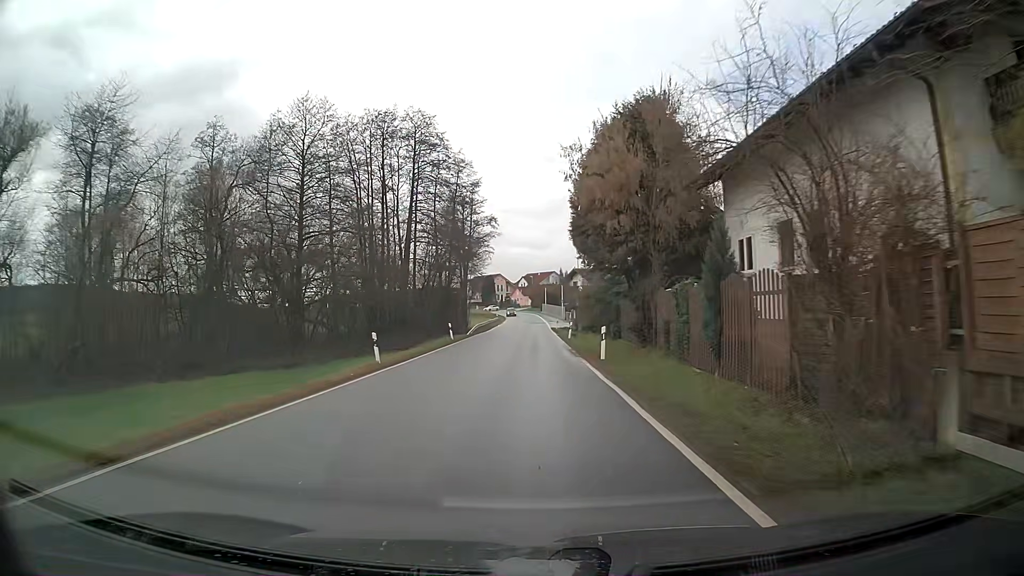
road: secondary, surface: asphalt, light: Day
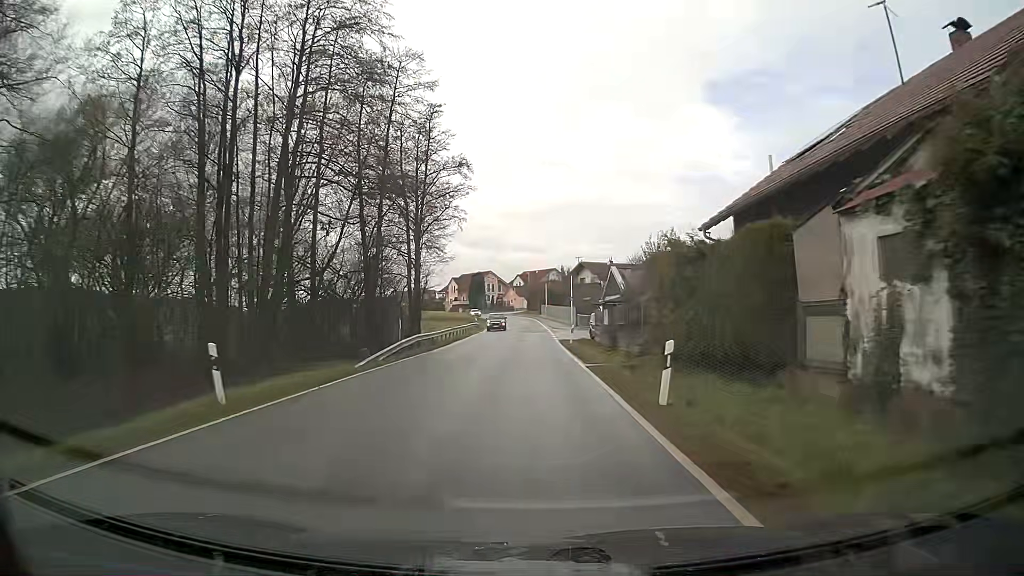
(0.0, +31.5) m; 0°
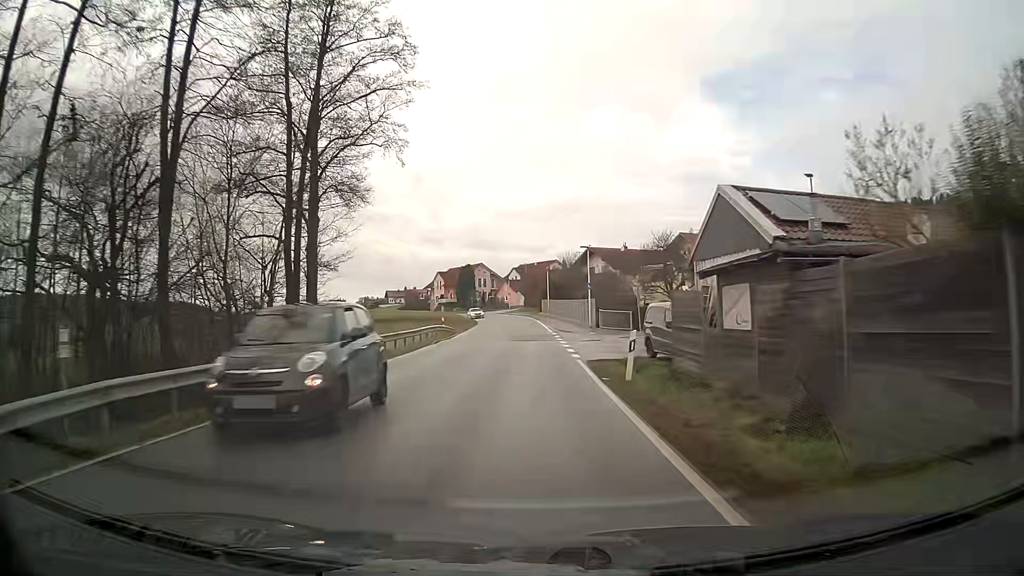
(0.0, +23.5) m; 0°
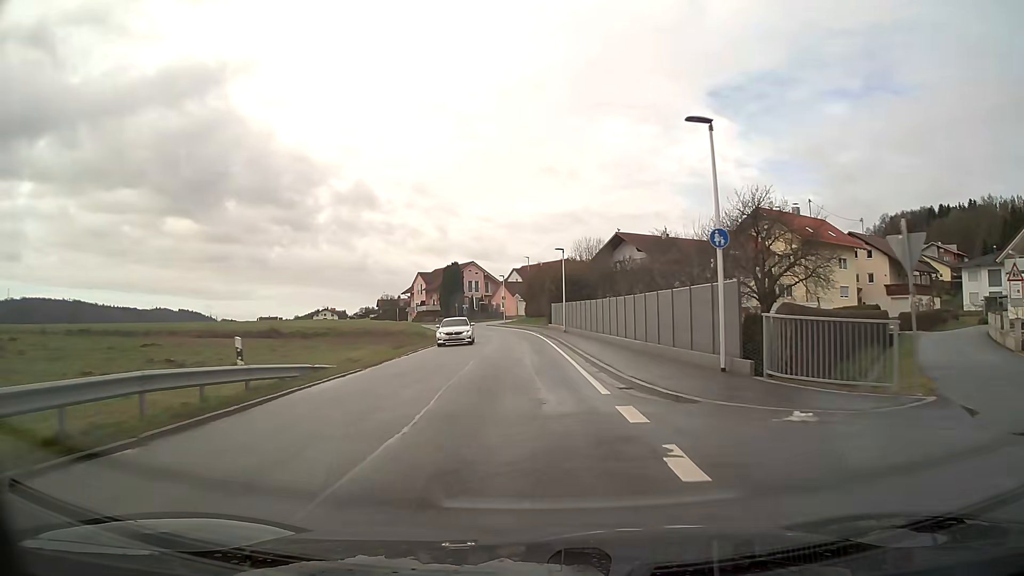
(-0.1, +31.2) m; -1°
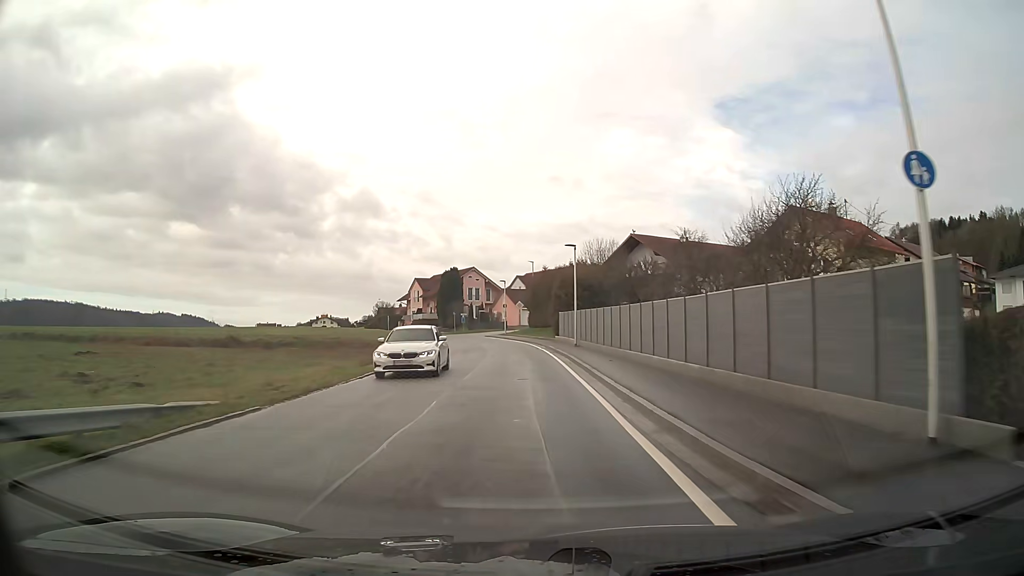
(0.0, +7.7) m; 0°
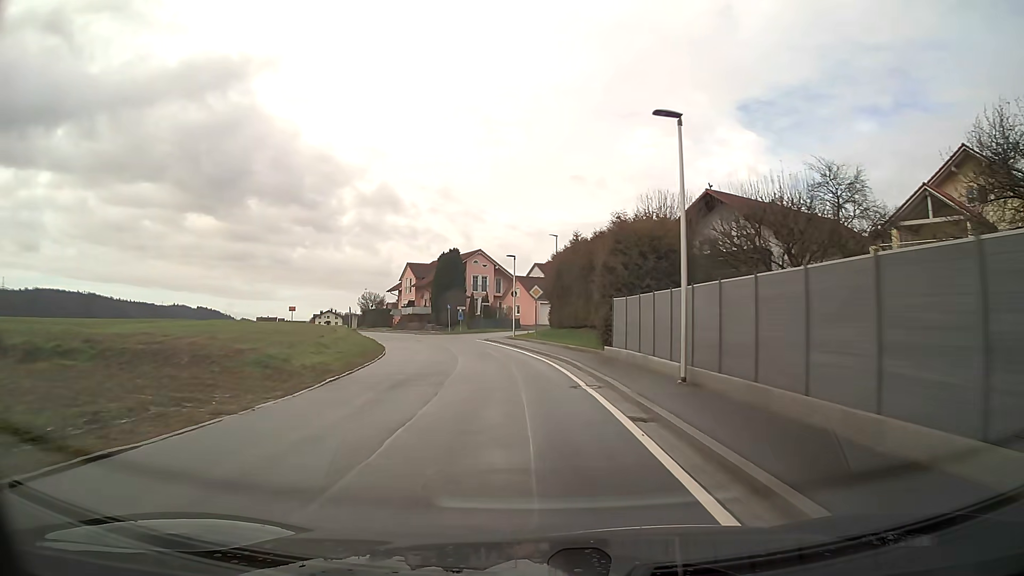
(-0.3, +23.1) m; -2°
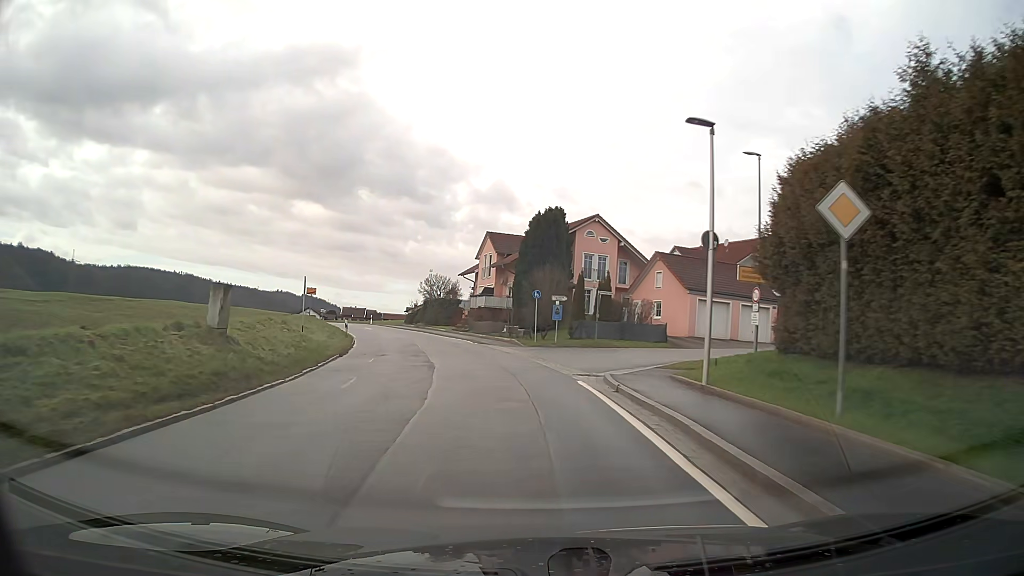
(-2.4, +30.4) m; -10°
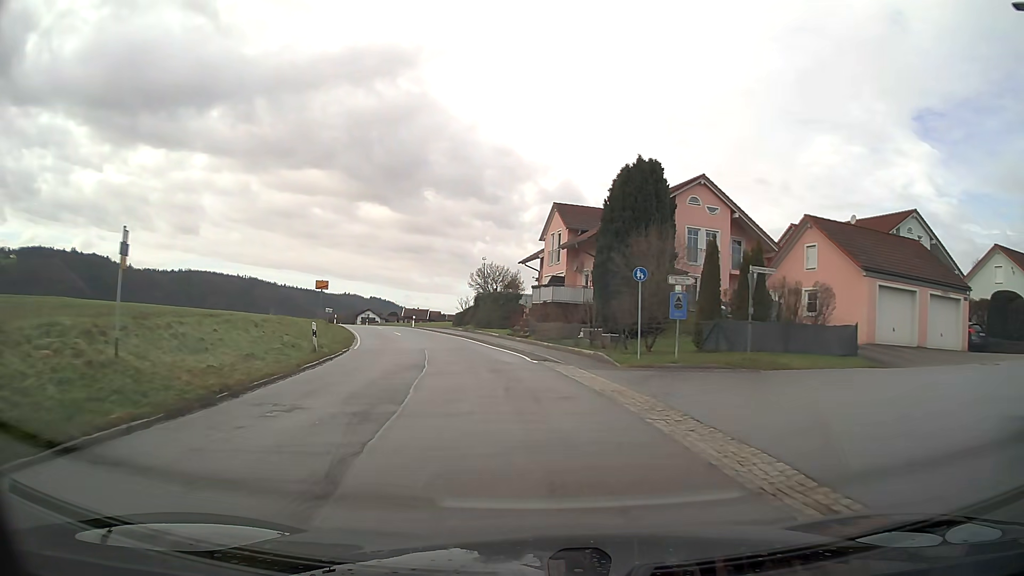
(-0.8, +15.3) m; -6°
(0, +10) (-1, +20) (-3, +30) (-5, +40) (-8, +49) (-11, +59) (-14, +68) (-18, +78) (-21, +87) (-24, +97) m
